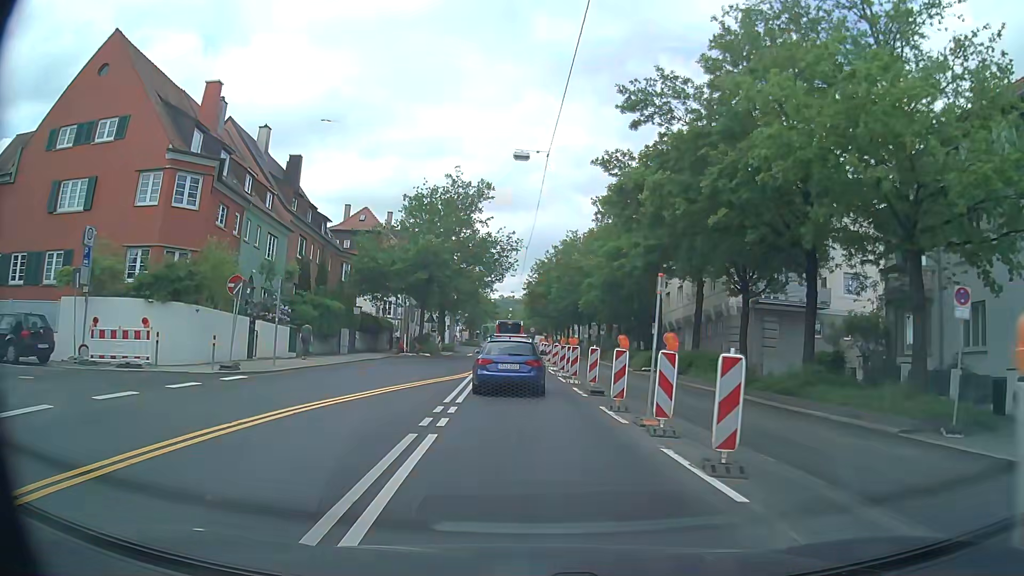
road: secondary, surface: asphalt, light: Day
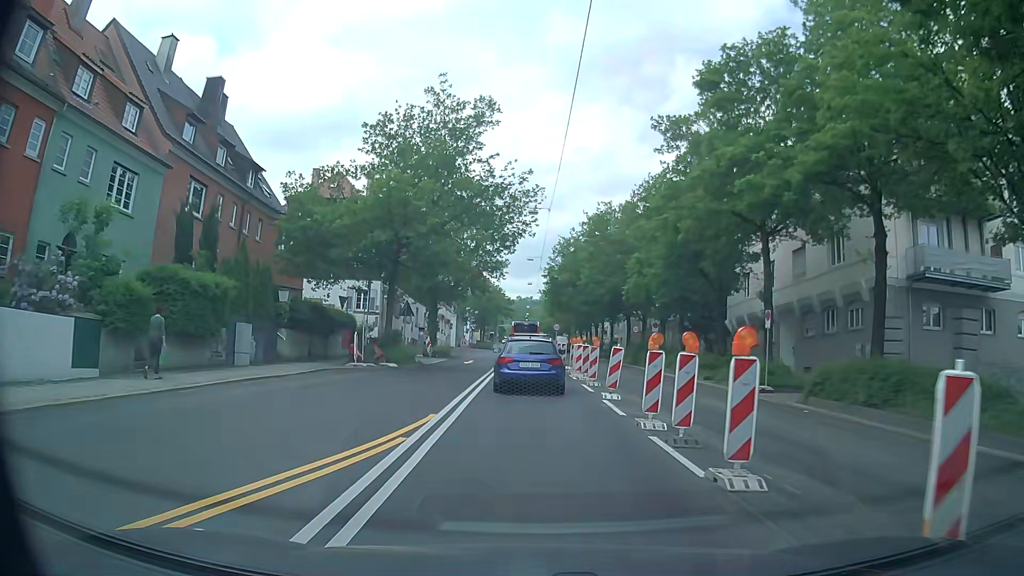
(-0.4, +16.6) m; -2°
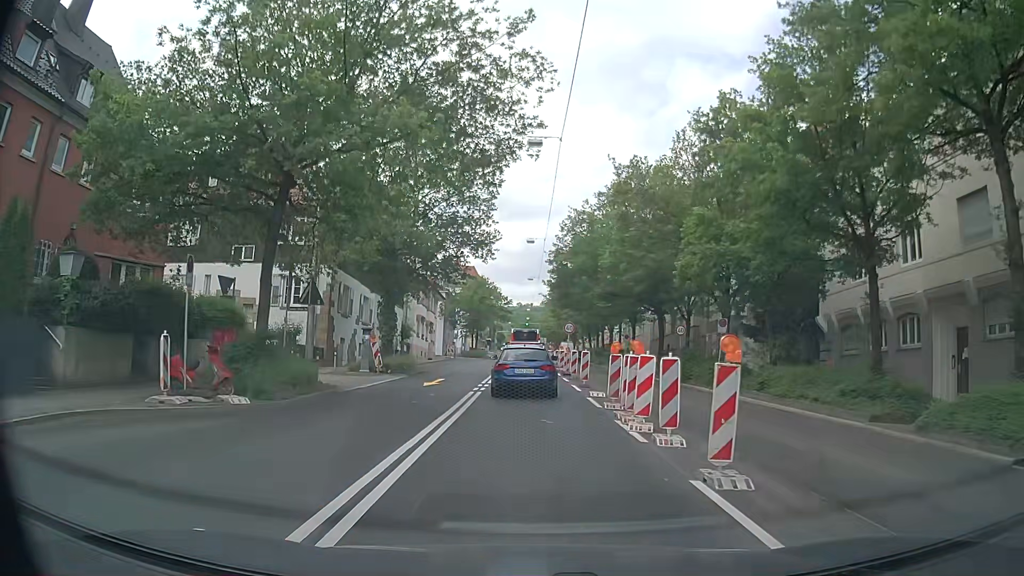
(-0.1, +14.8) m; -1°
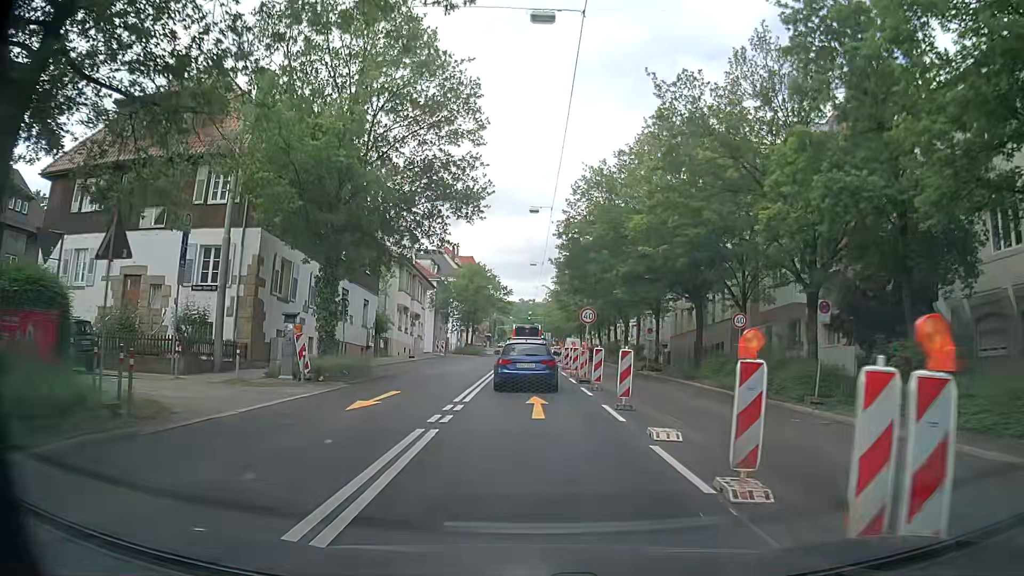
(0.0, +9.9) m; 0°
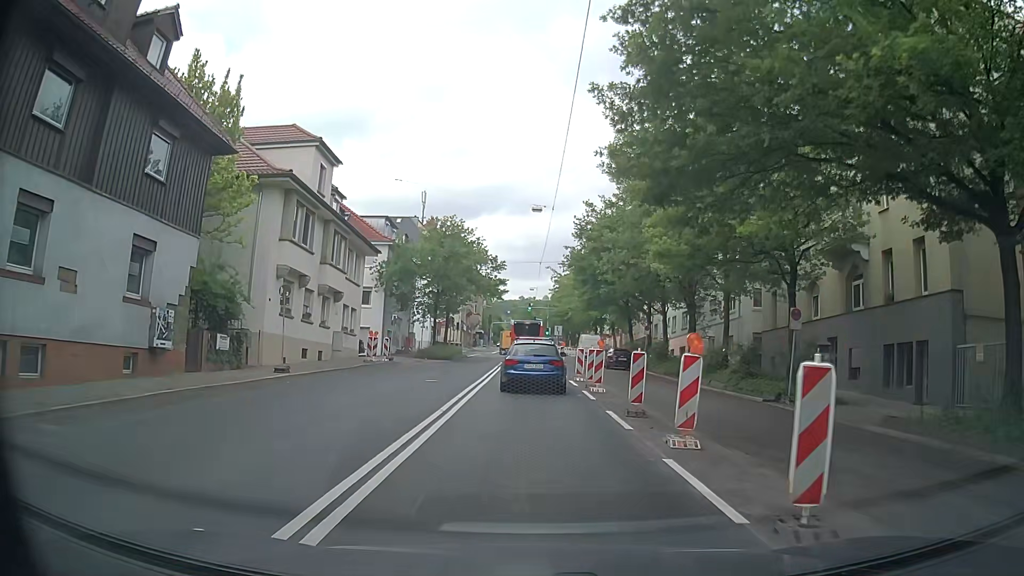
(+0.2, +25.1) m; -1°
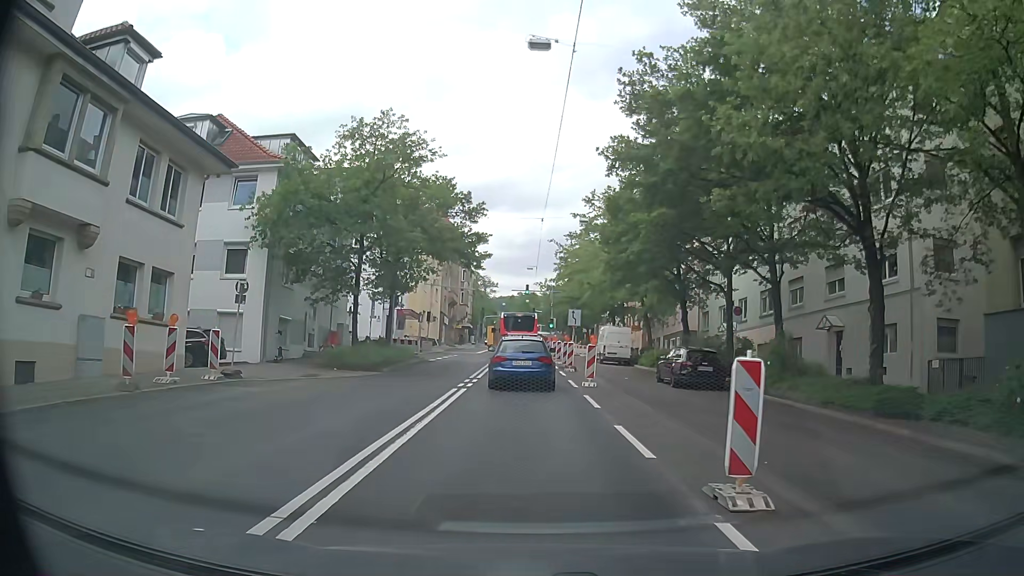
(+0.4, +20.9) m; +1°
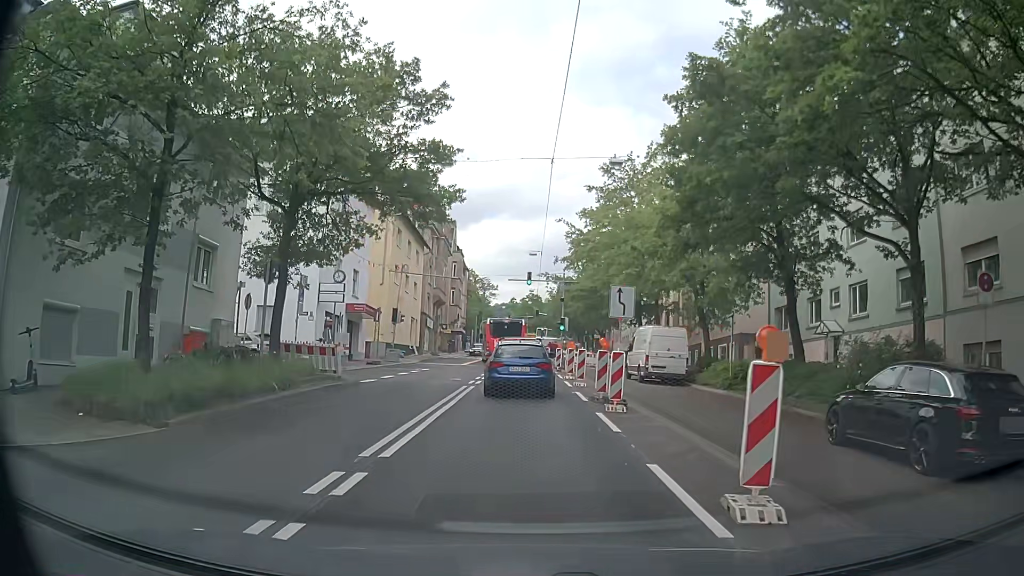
(-0.1, +15.4) m; -1°
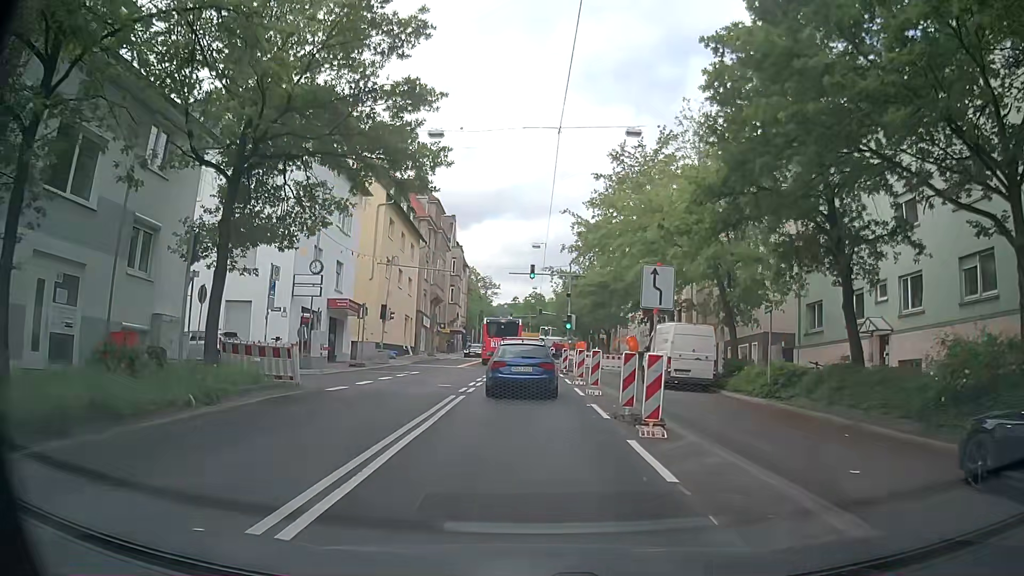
(0.0, +4.1) m; +2°
